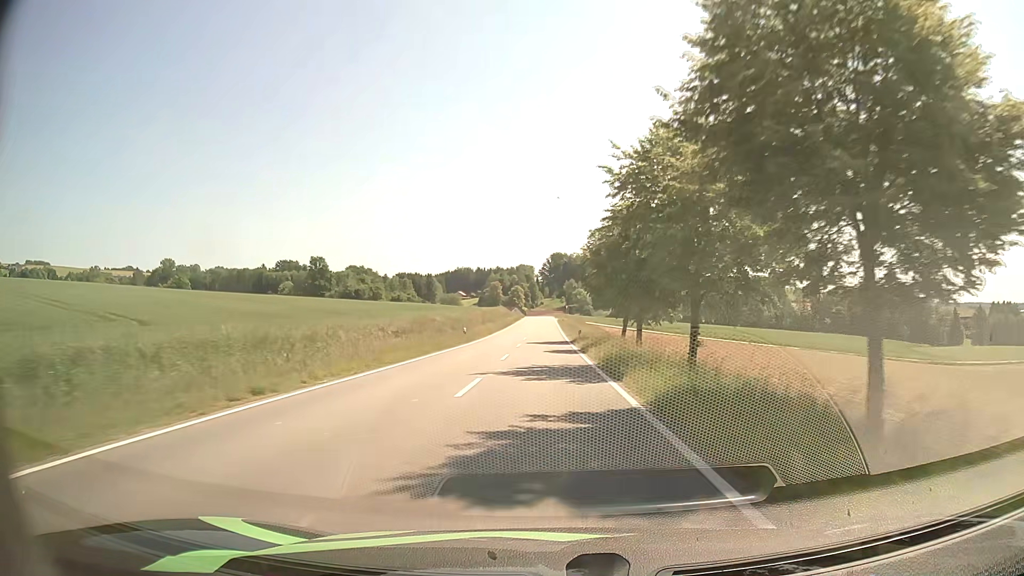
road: tertiary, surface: asphalt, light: Day
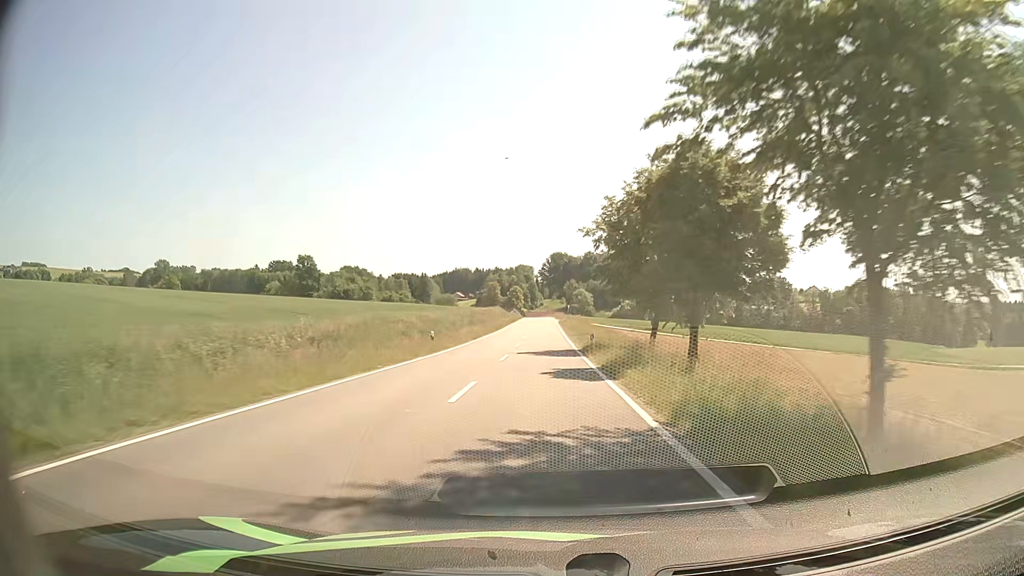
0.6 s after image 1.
(+0.1, +13.0) m; 0°
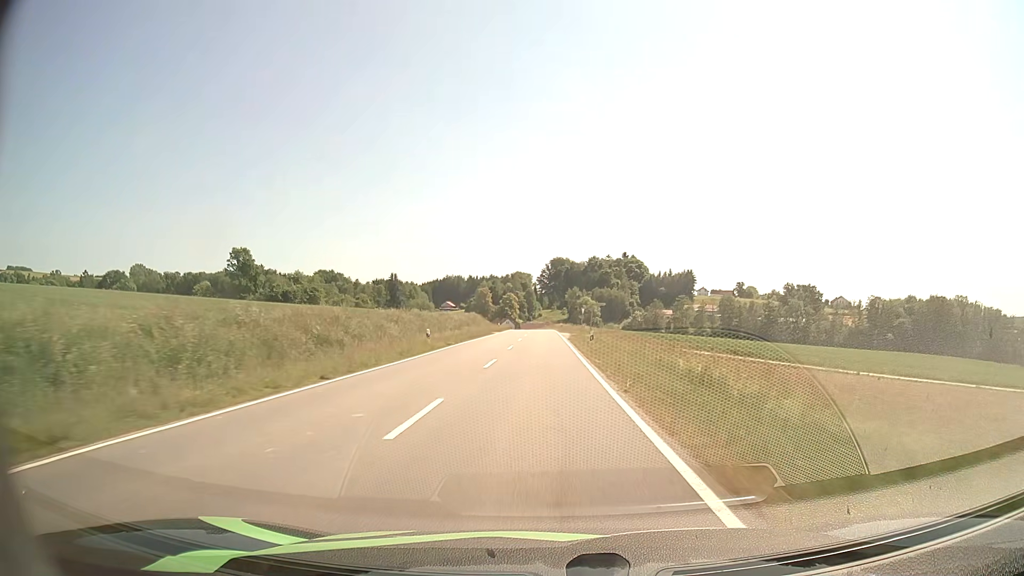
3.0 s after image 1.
(+0.3, +53.5) m; 0°
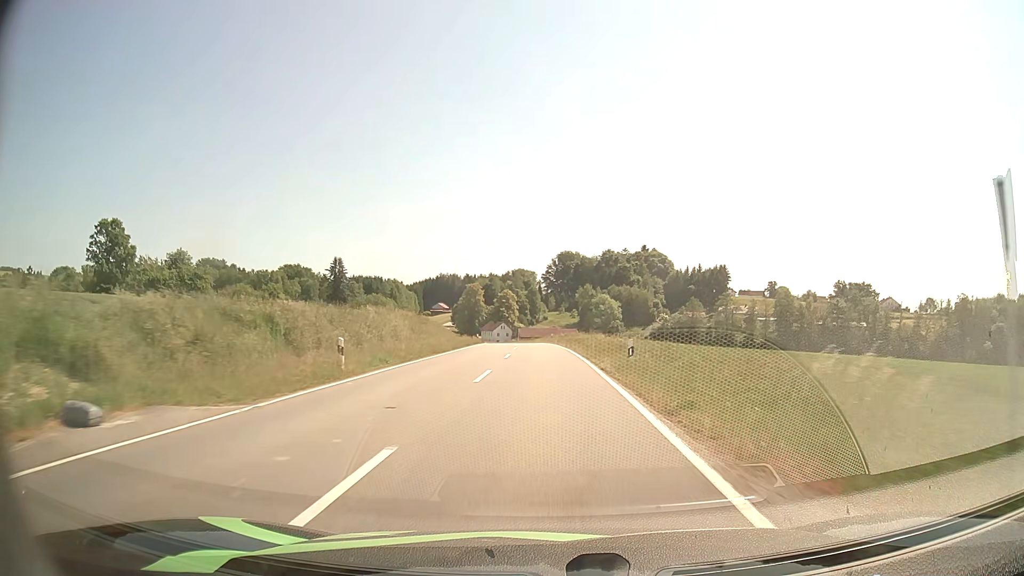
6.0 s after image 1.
(-0.3, +65.9) m; -1°
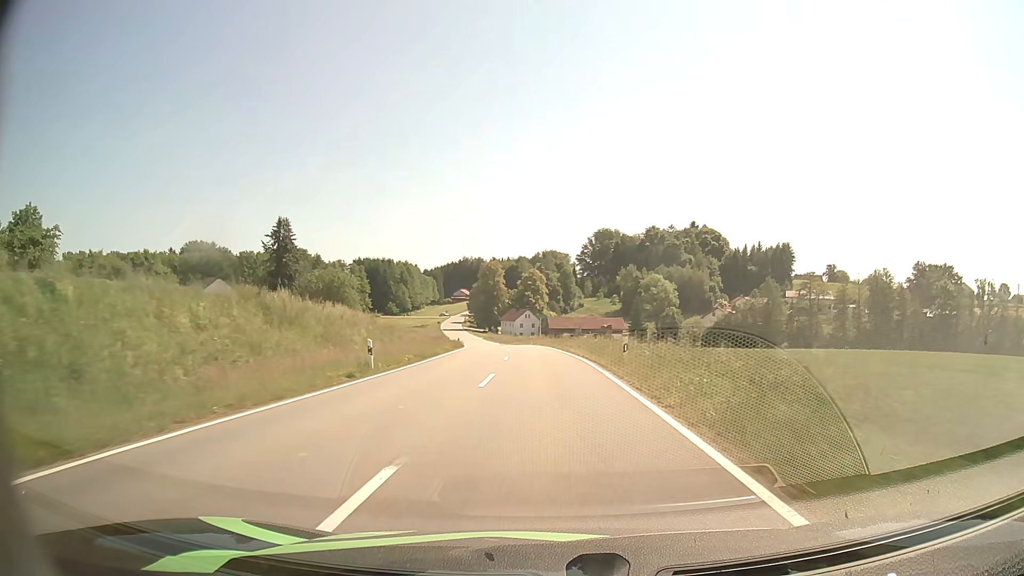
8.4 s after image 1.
(-0.7, +50.3) m; -3°
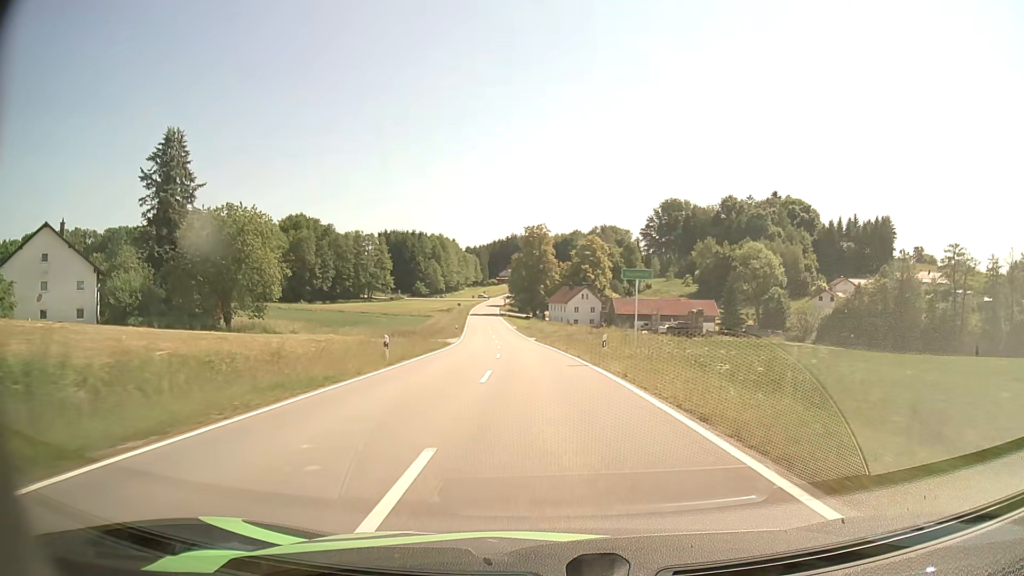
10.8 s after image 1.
(-1.8, +48.8) m; -5°
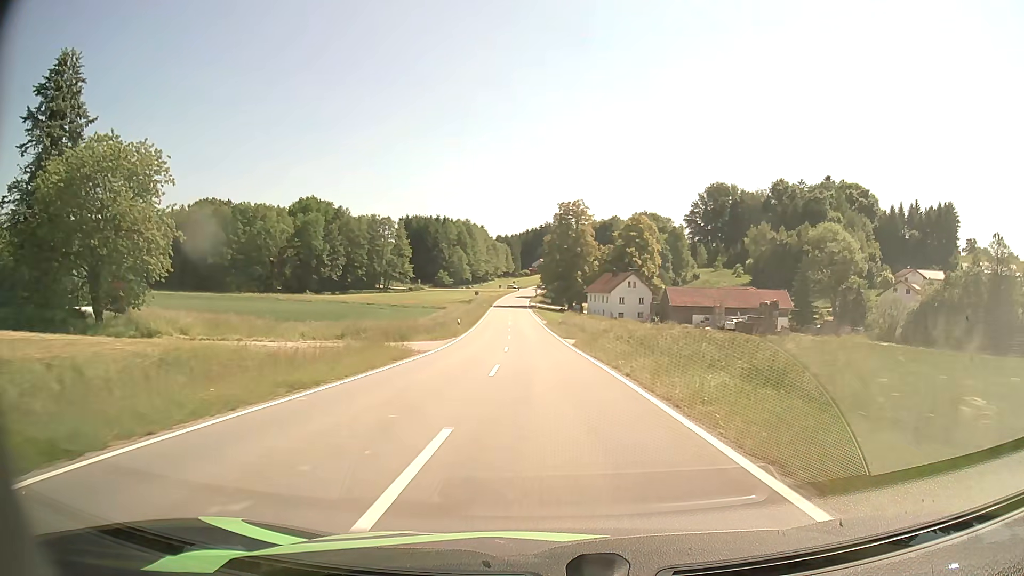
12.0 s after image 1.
(-0.5, +23.1) m; -3°
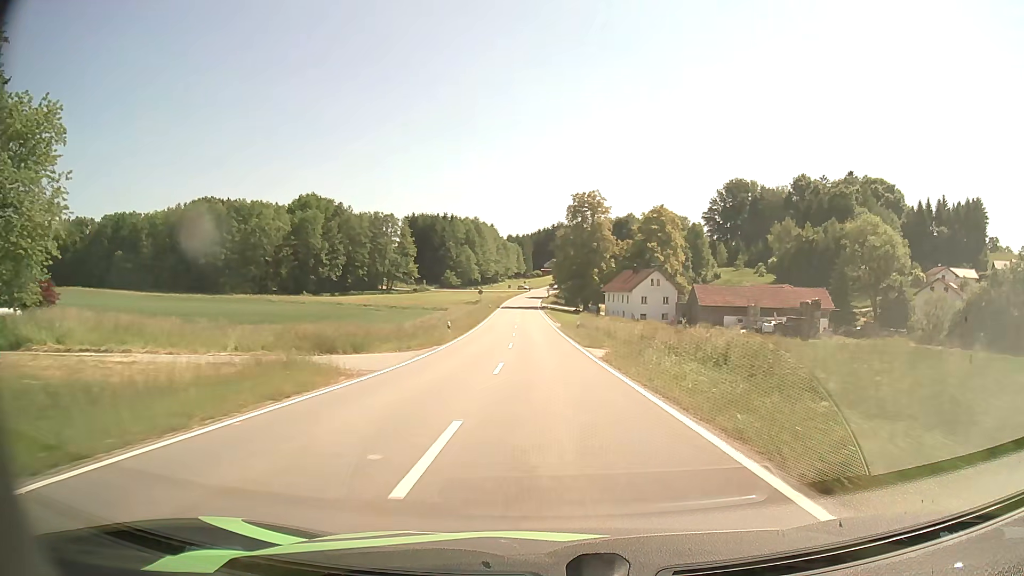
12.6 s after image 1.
(-0.1, +11.4) m; -1°
(0, +10) (0, +20) (0, +30) (-1, +40) (-1, +50) (-2, +60) (-2, +70) (-3, +80) (-3, +90) (-3, +100) m
